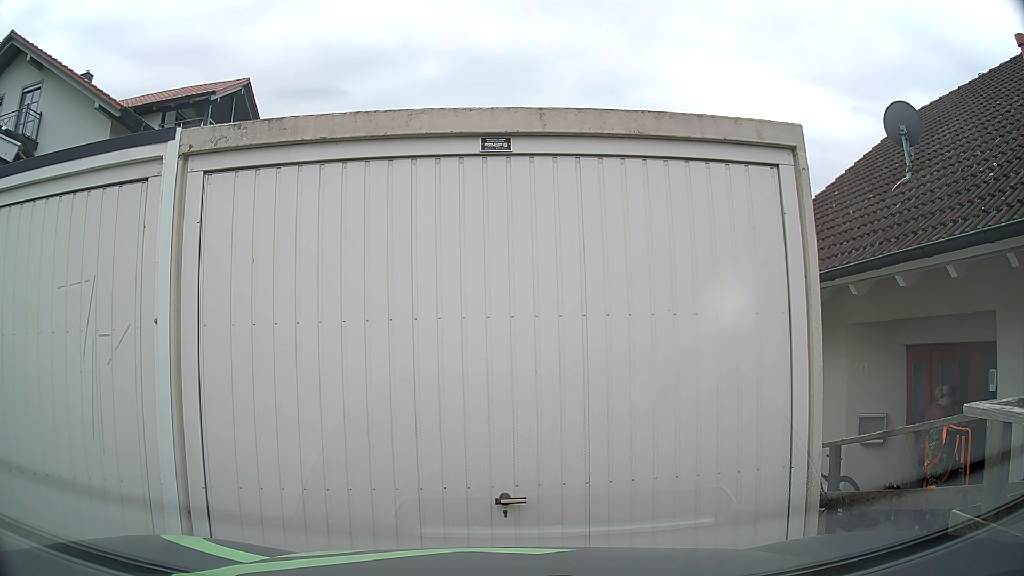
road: residential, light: Day
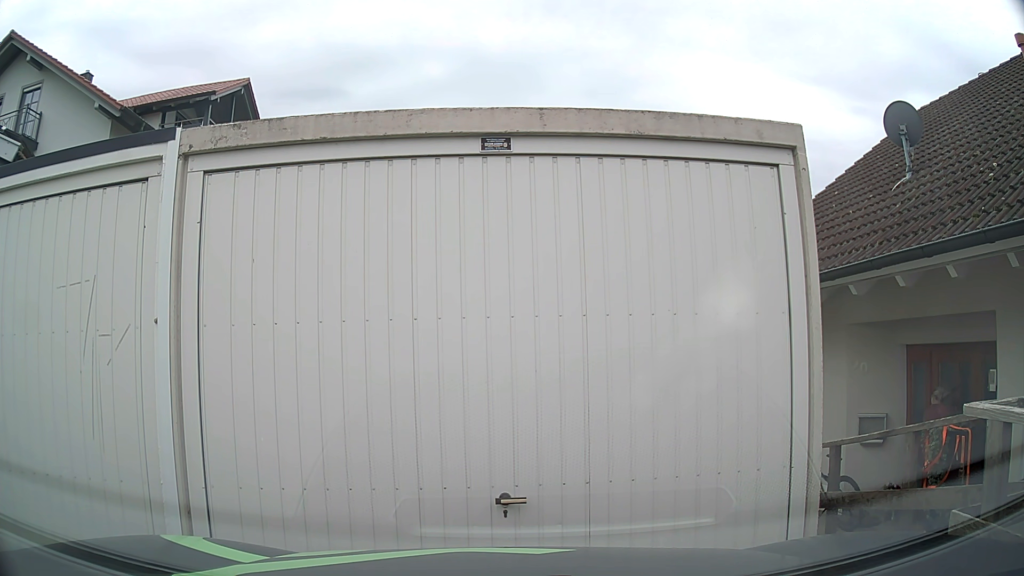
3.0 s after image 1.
(0.0, 0.0) m; 0°
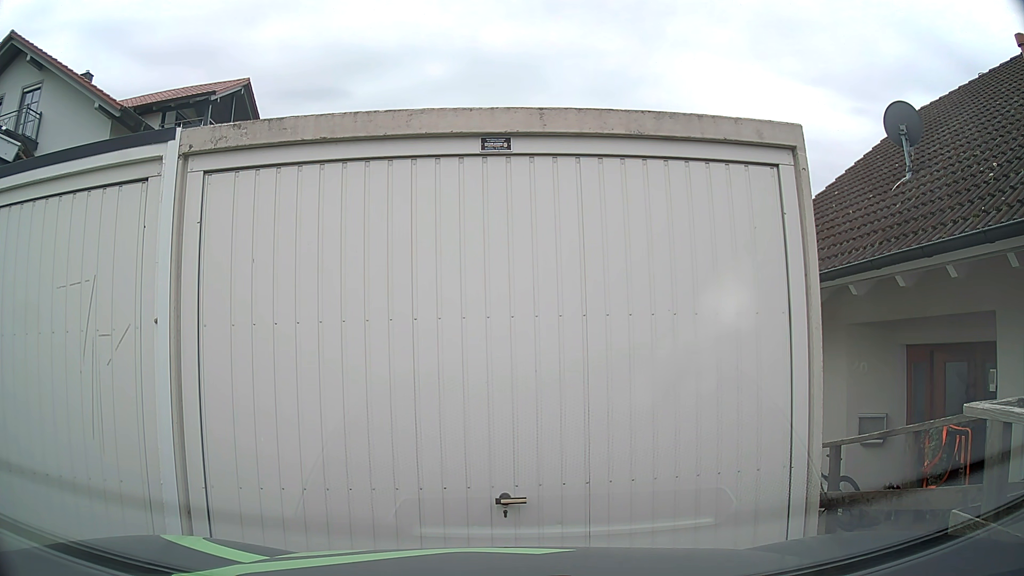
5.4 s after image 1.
(0.0, 0.0) m; 0°
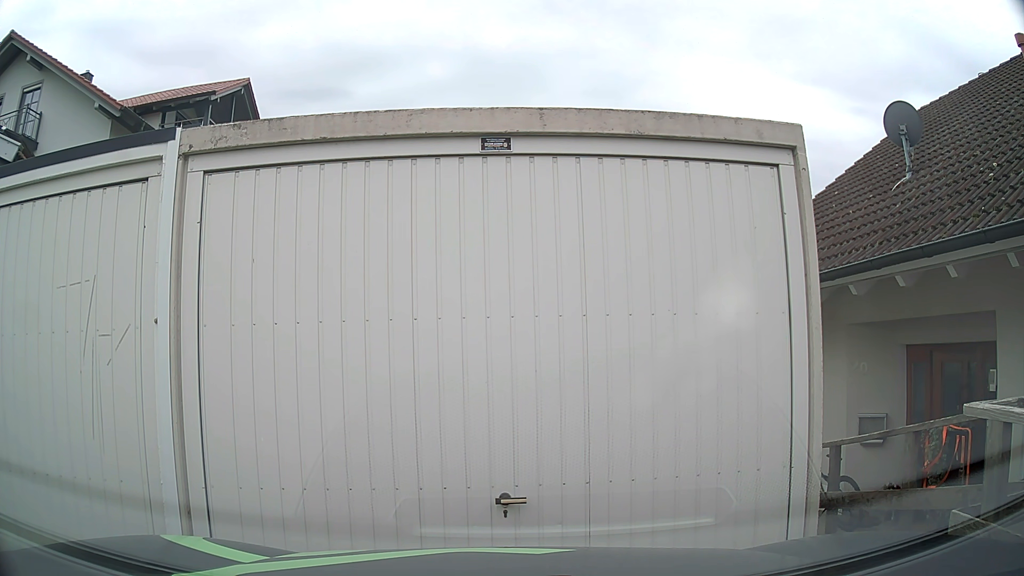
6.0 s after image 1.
(0.0, 0.0) m; 0°
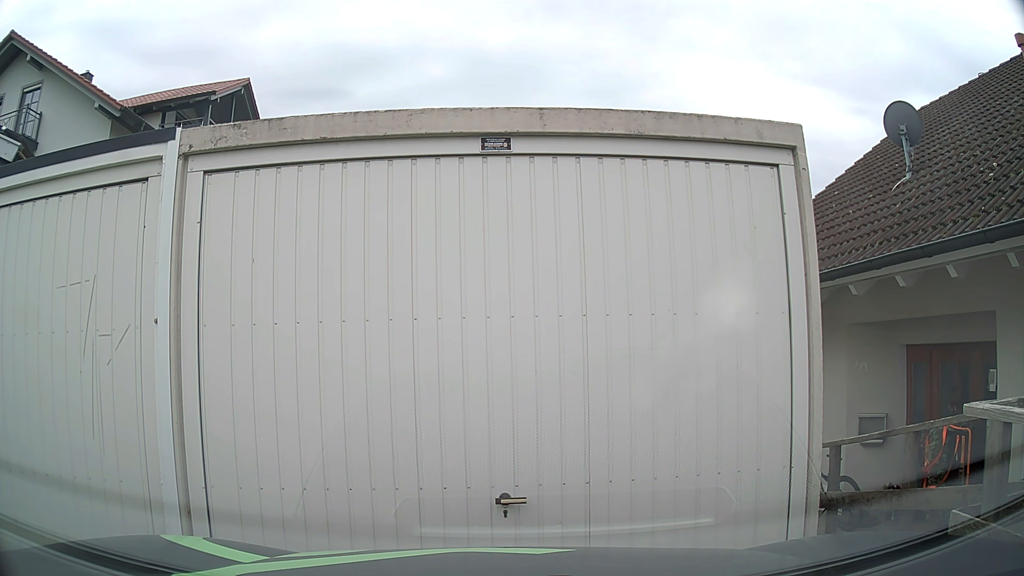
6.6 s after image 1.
(0.0, 0.0) m; 0°
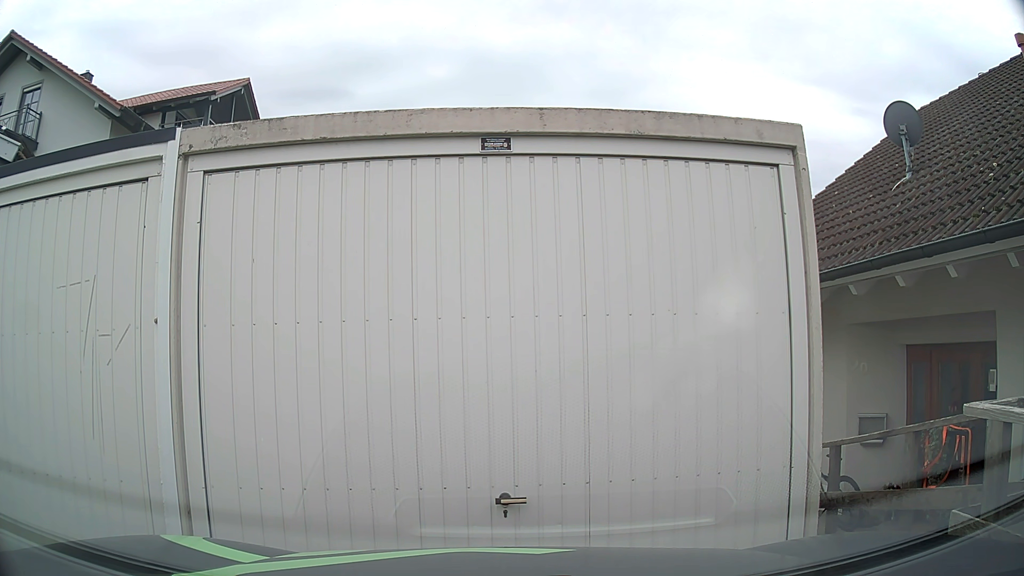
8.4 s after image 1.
(0.0, 0.0) m; 0°
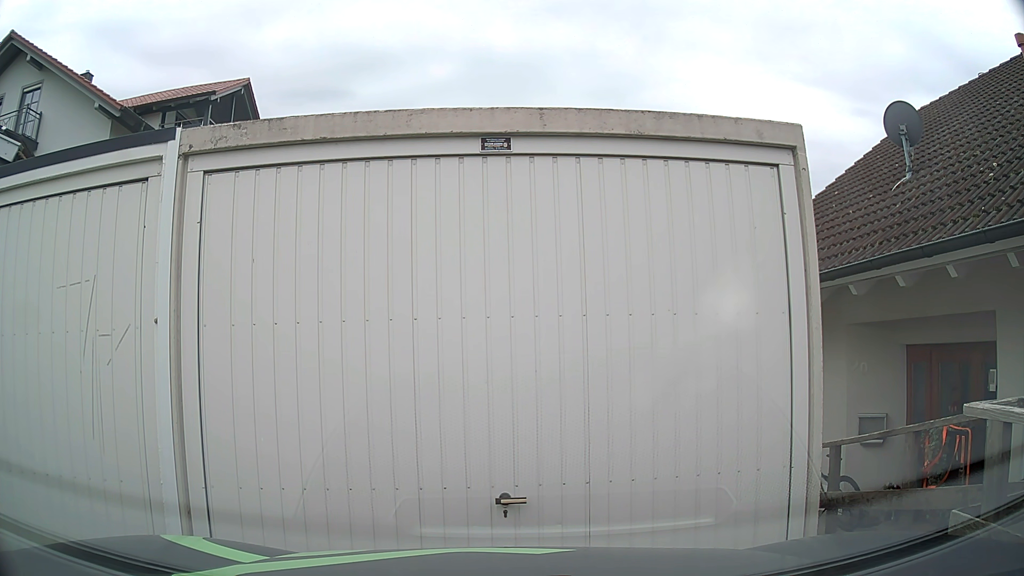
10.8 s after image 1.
(0.0, 0.0) m; 0°
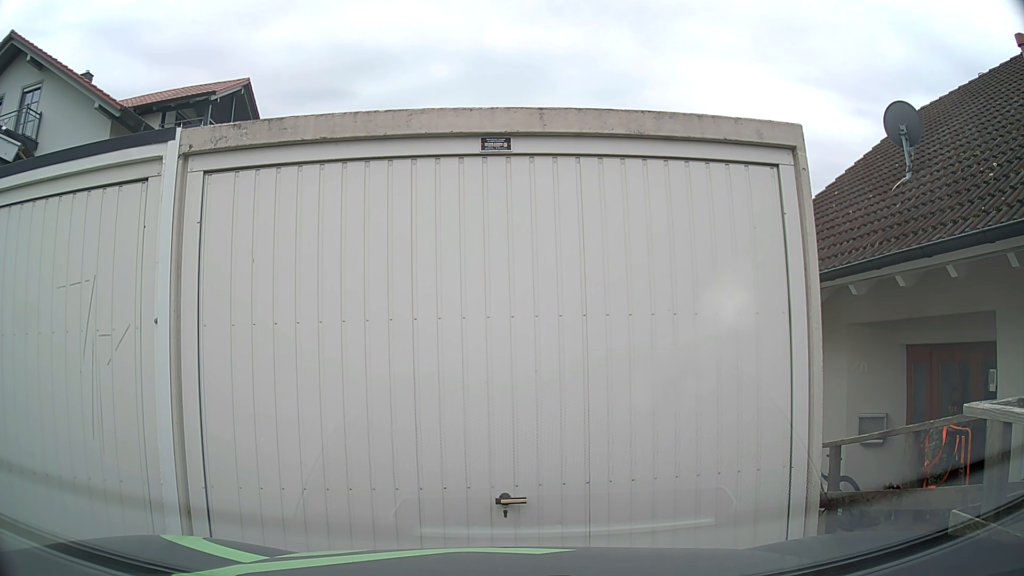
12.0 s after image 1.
(0.0, 0.0) m; 0°
